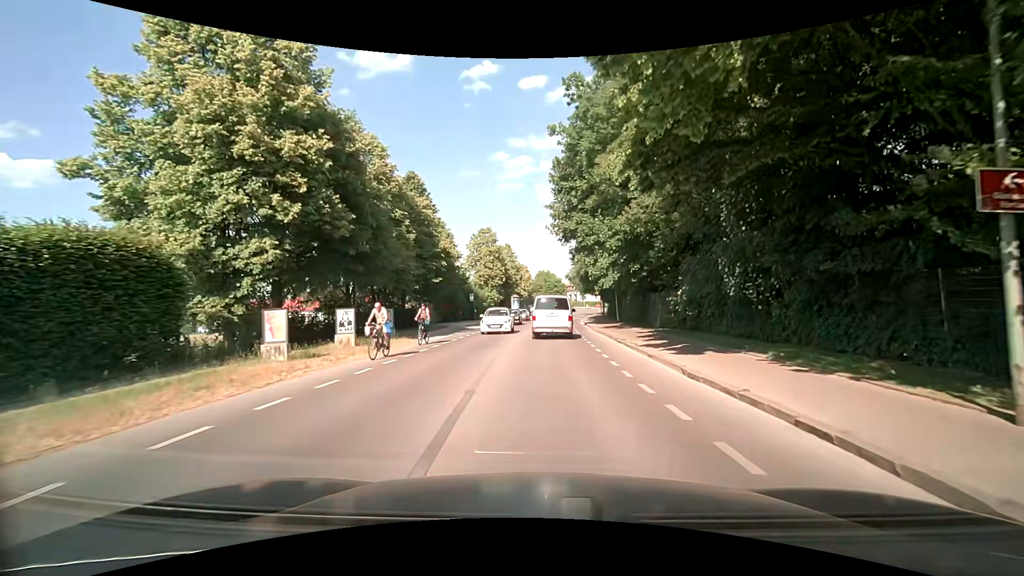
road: secondary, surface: asphalt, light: Day
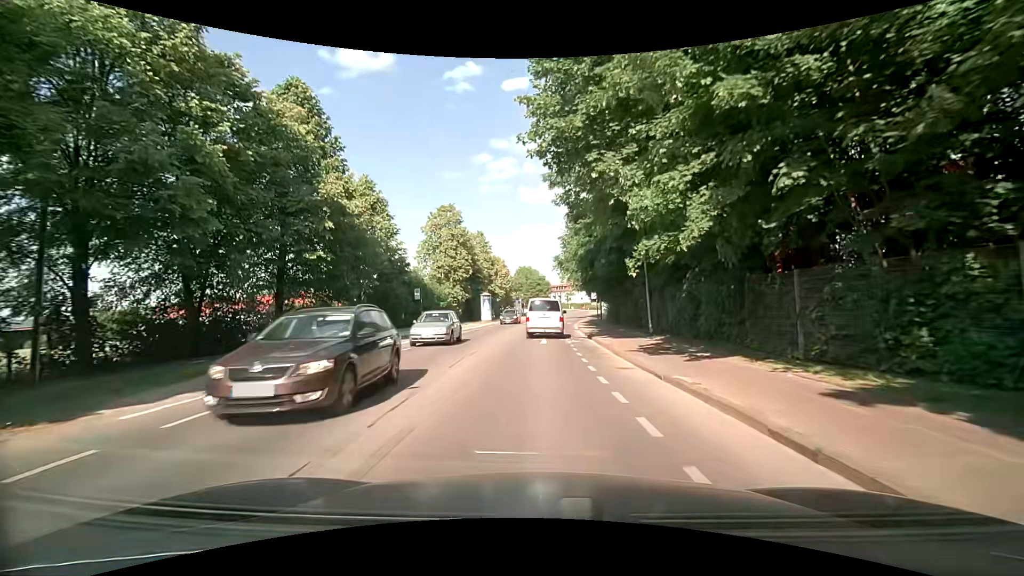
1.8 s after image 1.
(+0.7, +19.0) m; +2°
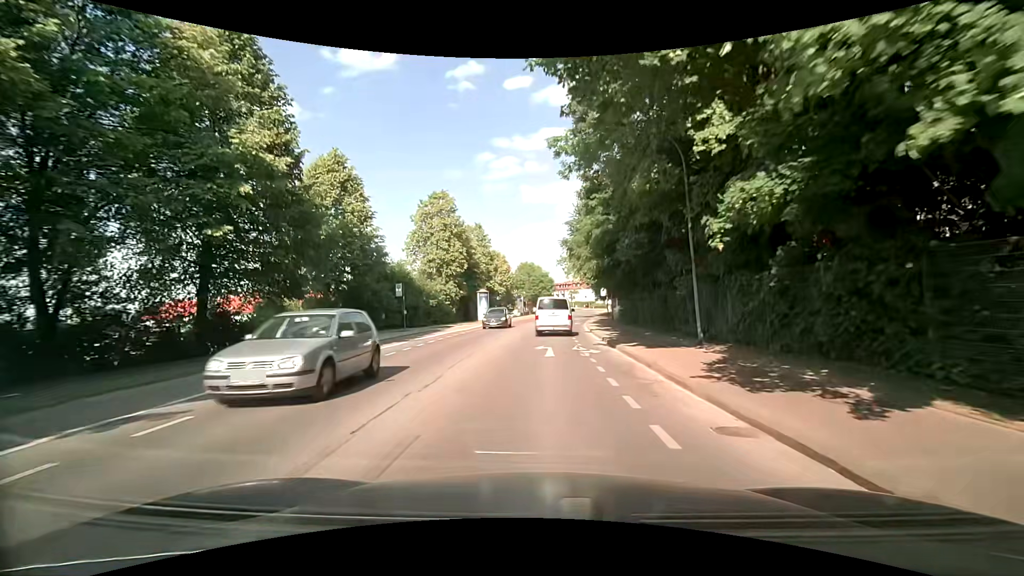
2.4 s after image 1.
(0.0, +6.5) m; 0°
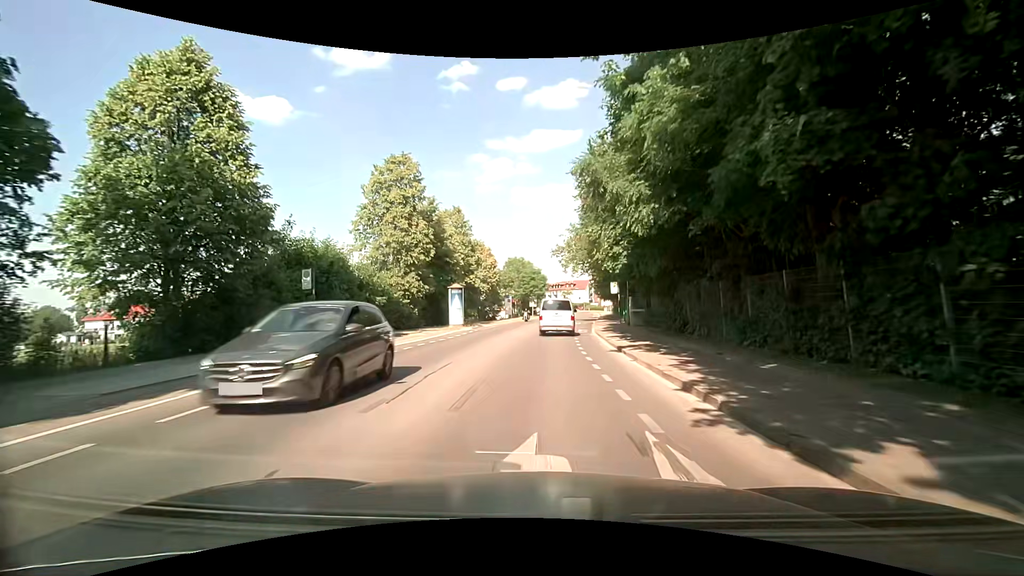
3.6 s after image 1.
(0.0, +13.4) m; -1°
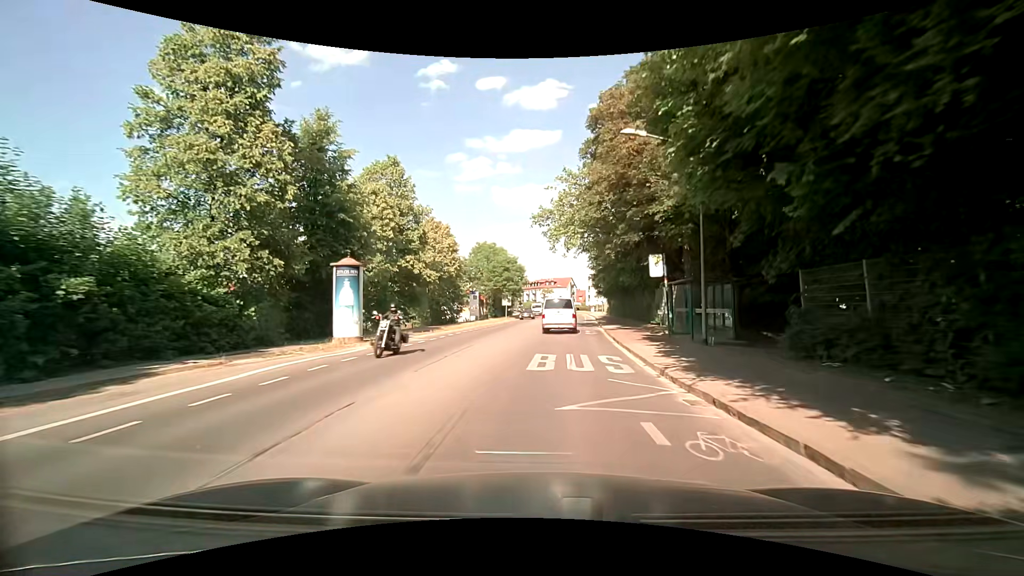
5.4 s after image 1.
(+1.0, +20.7) m; +4°
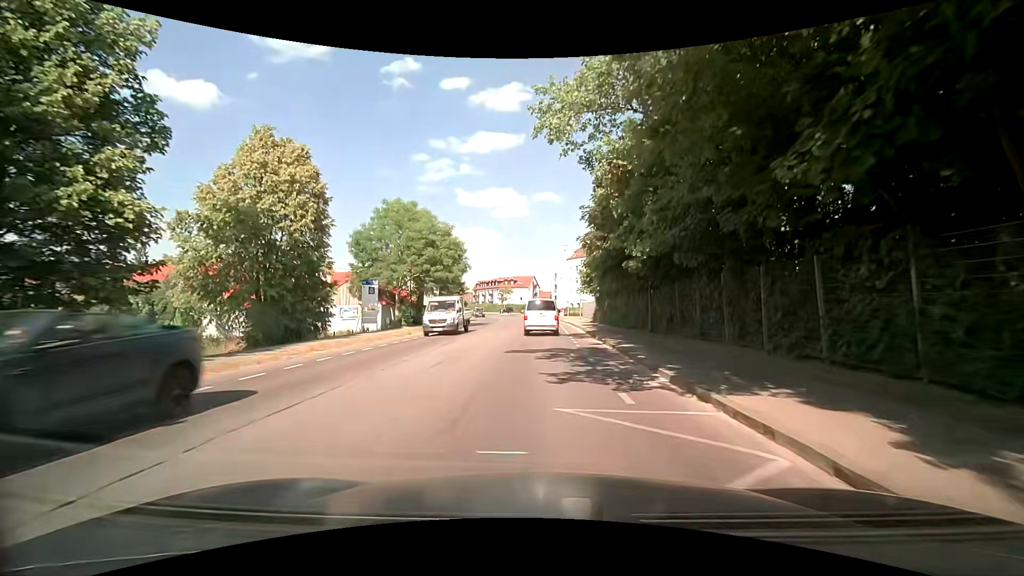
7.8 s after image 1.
(+1.2, +28.6) m; +4°
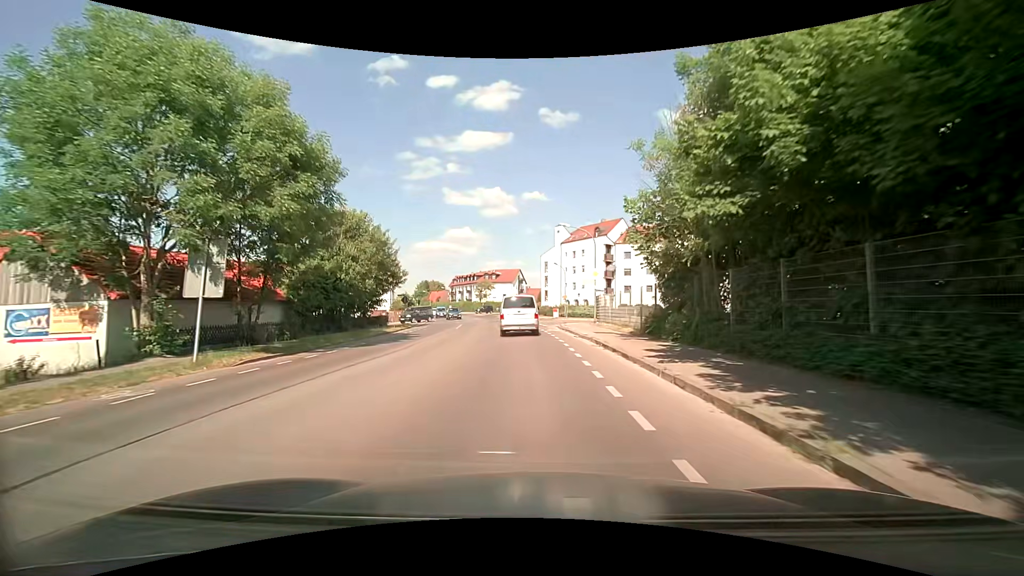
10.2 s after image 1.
(+0.7, +27.8) m; +3°
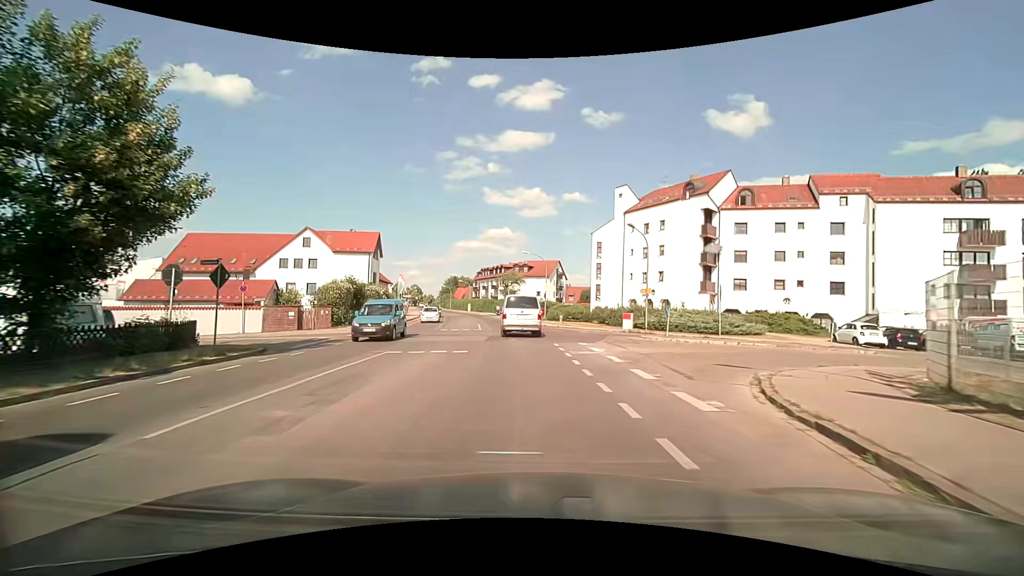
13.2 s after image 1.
(-1.4, +31.0) m; -5°
(0, +10) (0, +20) (-1, +30) (-2, +40) (-4, +50) (-6, +60) (-8, +69) (-10, +79) (-12, +89) (-15, +99) m
